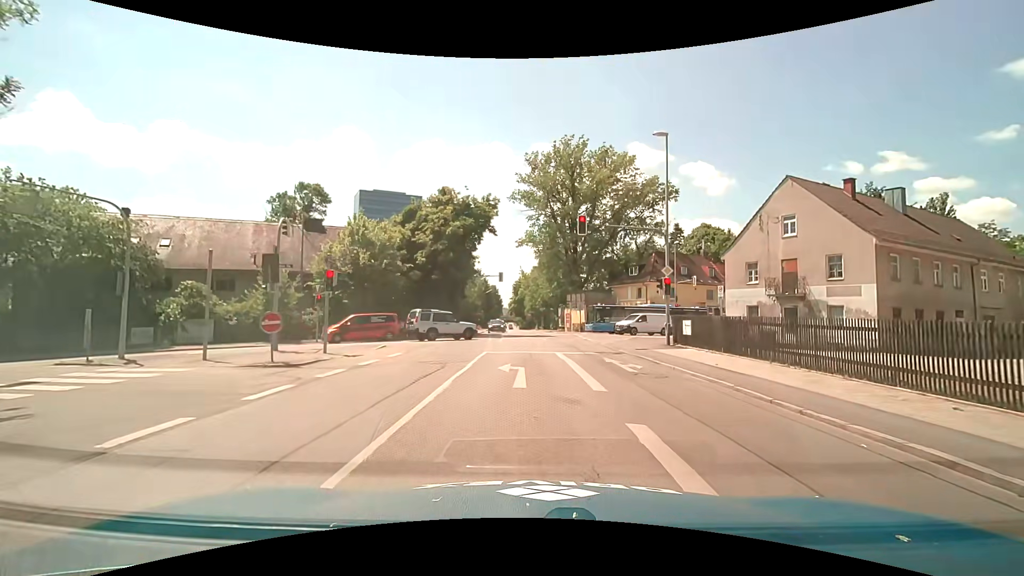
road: secondary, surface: asphalt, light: Day
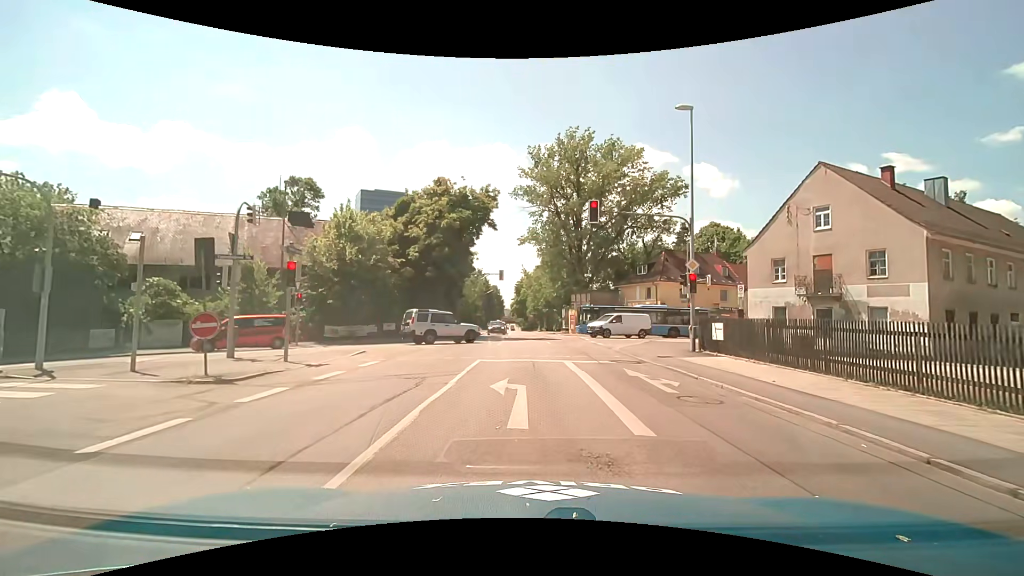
(0.0, +3.2) m; +1°
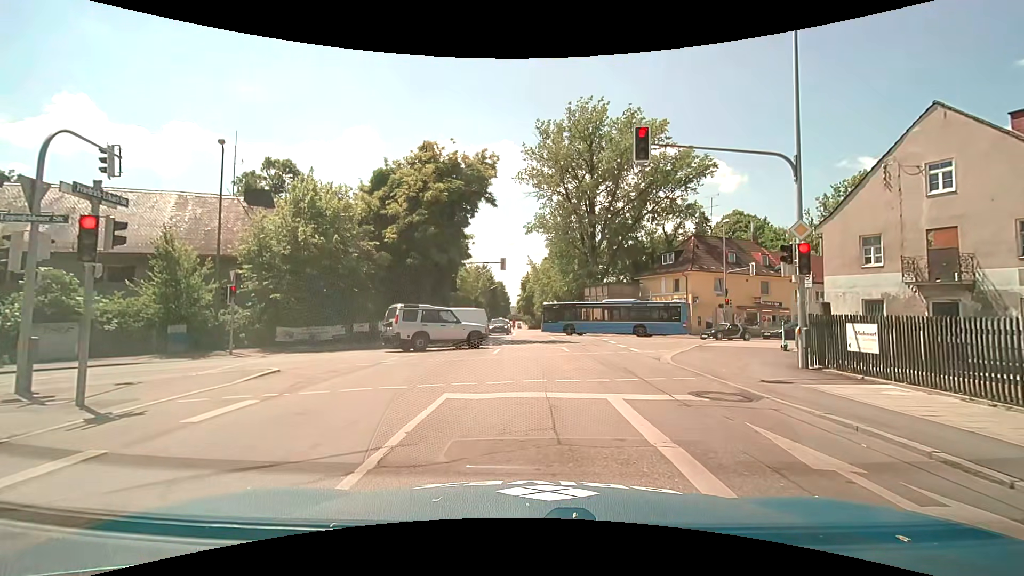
(-0.1, +7.5) m; -1°
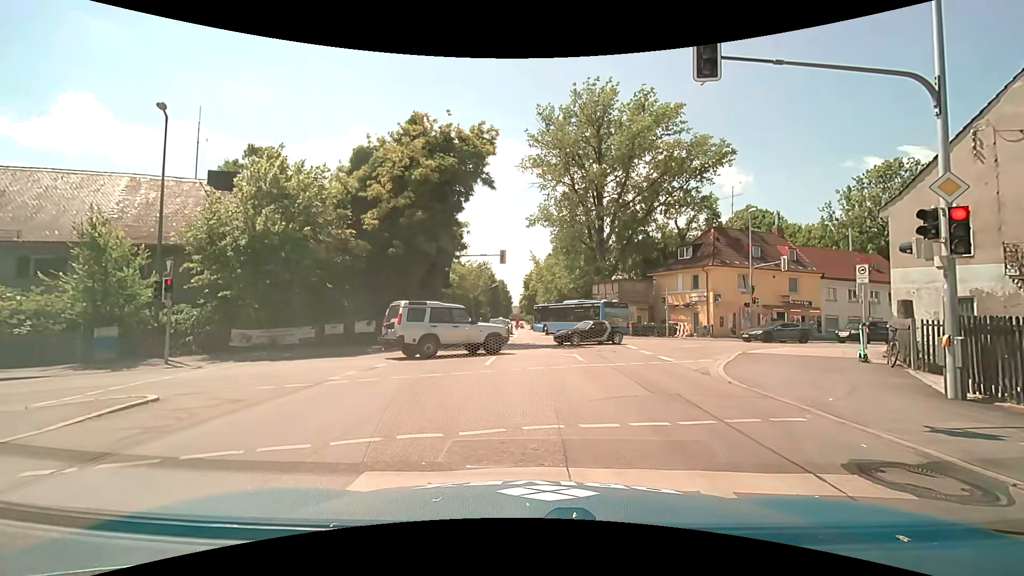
(-0.1, +4.2) m; +1°
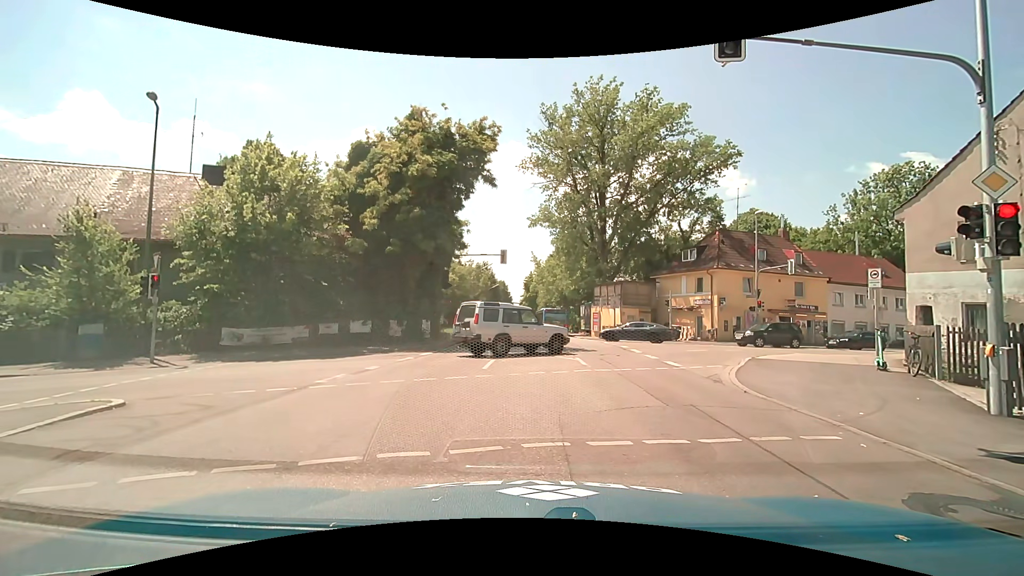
(0.0, +0.8) m; 0°
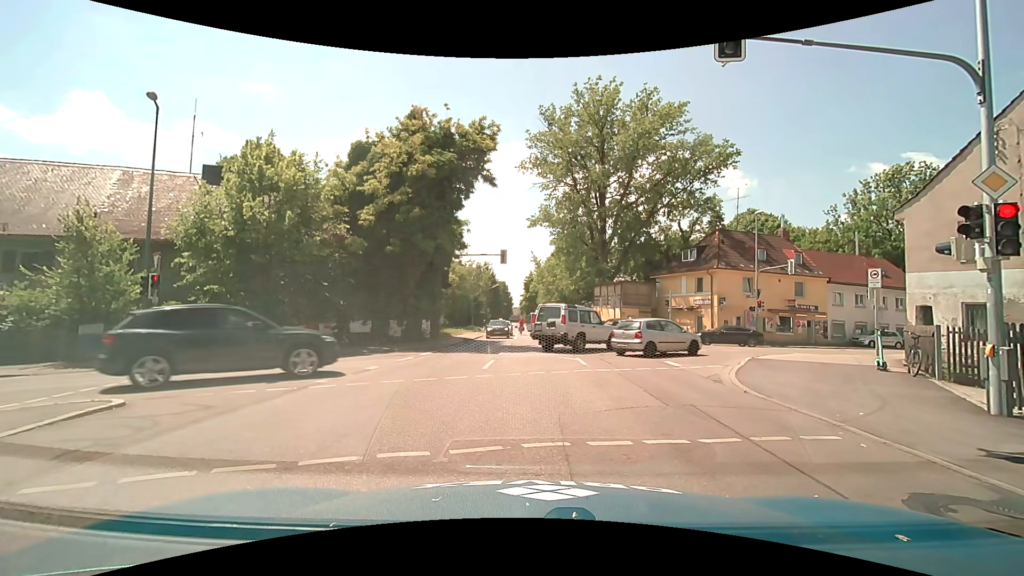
(0.0, 0.0) m; 0°
